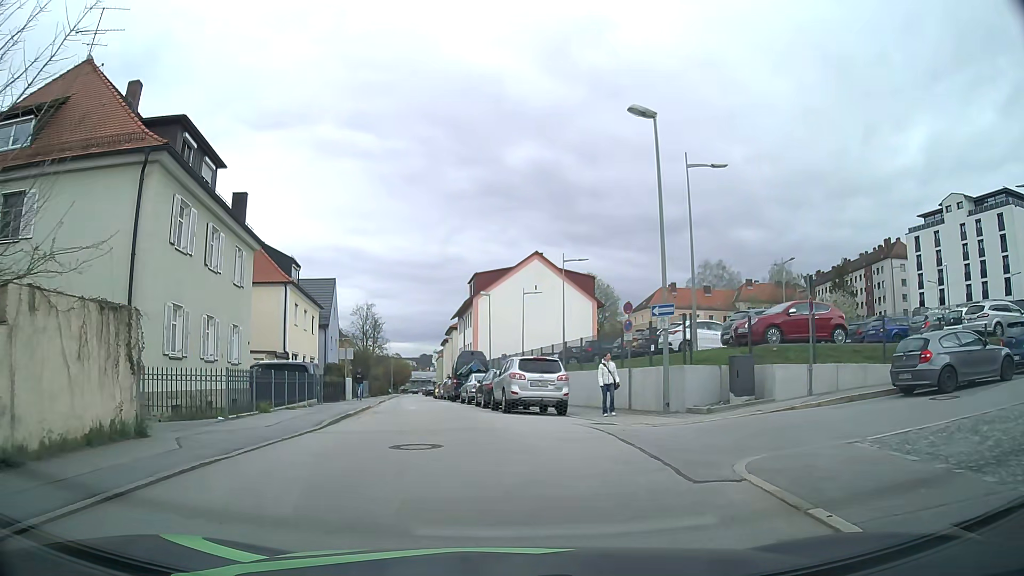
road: residential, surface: asphalt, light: Day
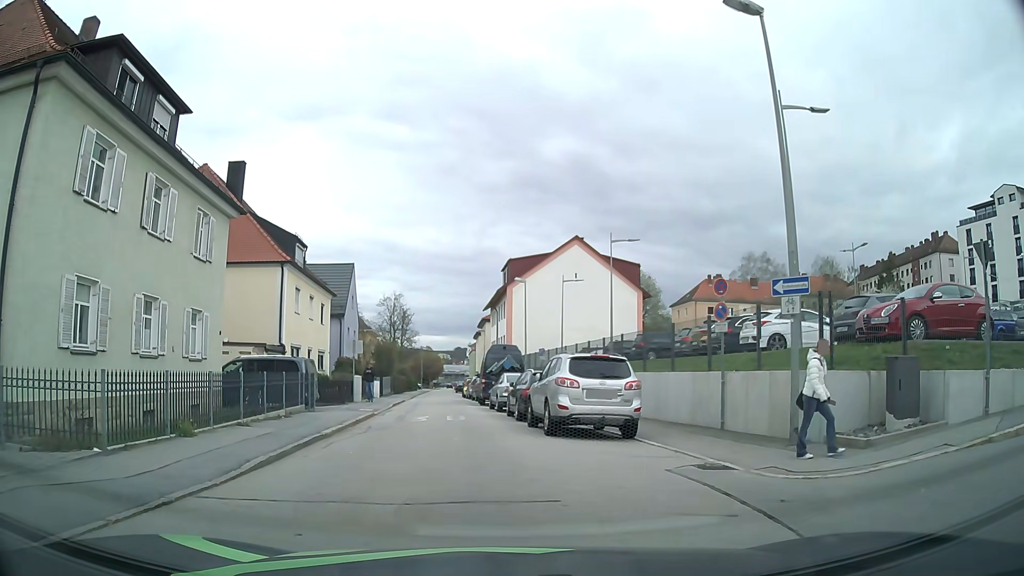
(0.0, +6.0) m; -2°
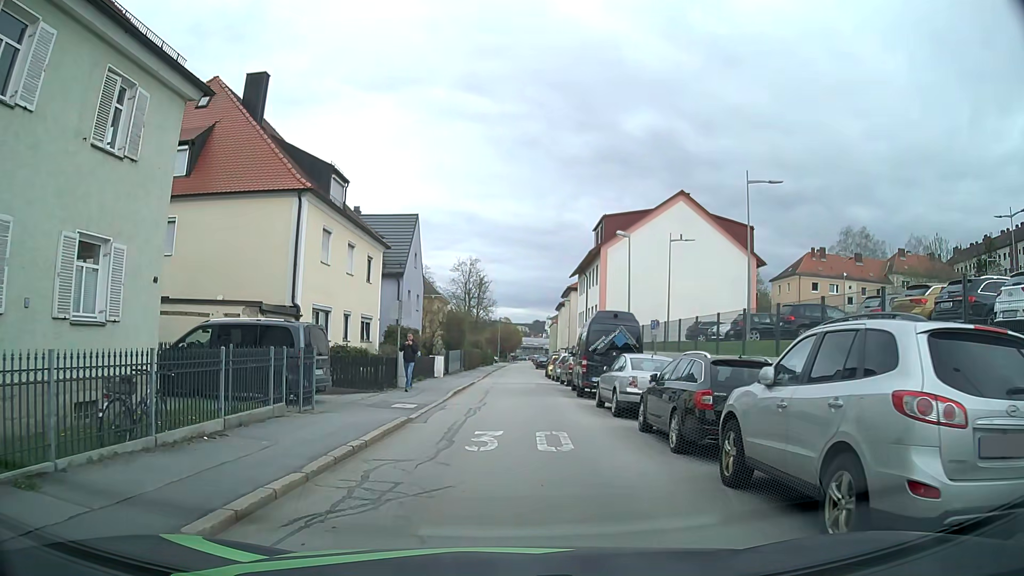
(-0.9, +9.6) m; -8°
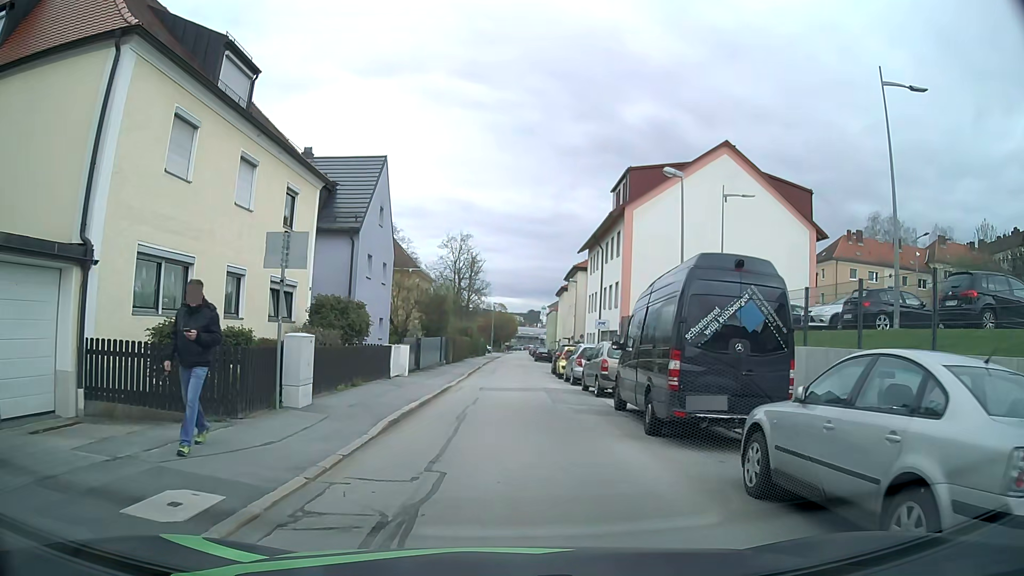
(+0.2, +11.8) m; +1°
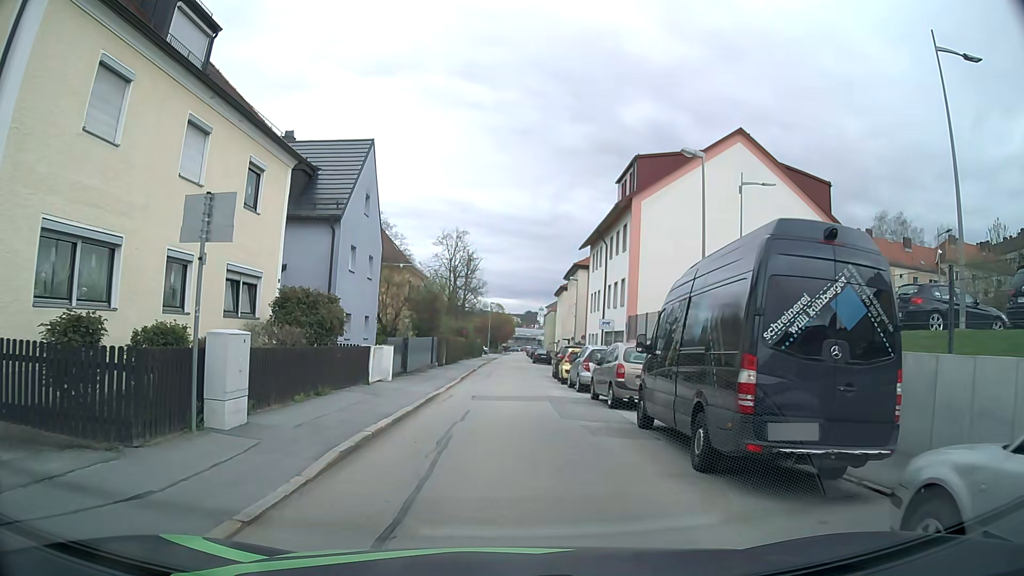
(0.0, +3.1) m; 0°
(0, +10) (0, +20) (0, +30) (0, +40) (0, +50) (+1, +60) (+1, +70) (+1, +80) (+2, +90) (+2, +100) m
